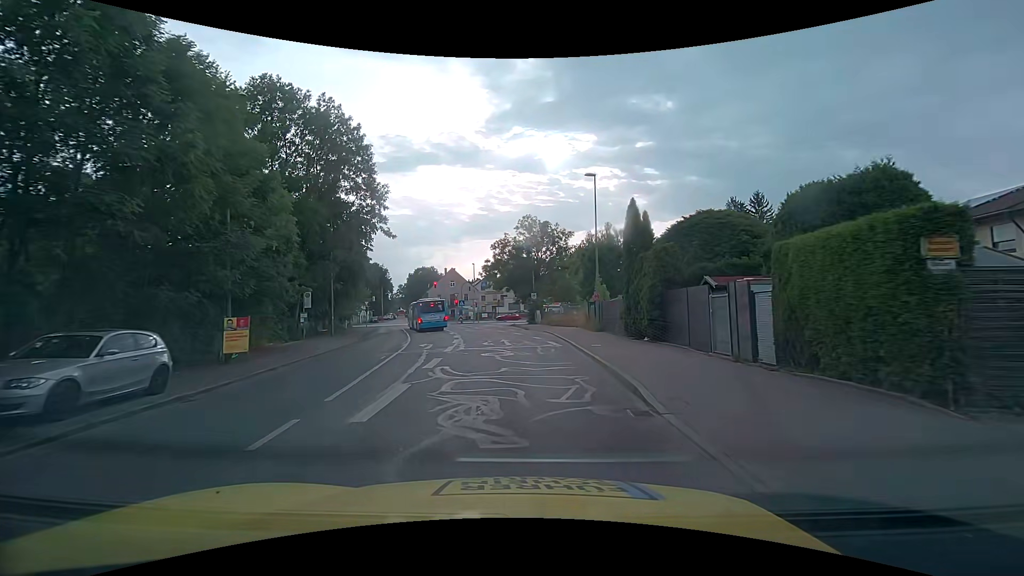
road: tertiary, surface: asphalt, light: Day
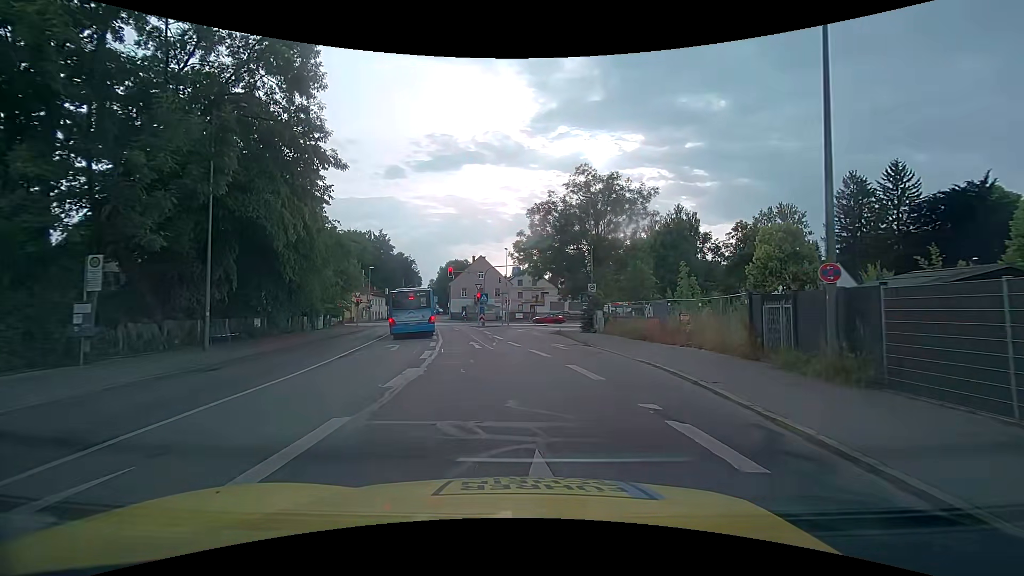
(-0.6, +21.0) m; -5°
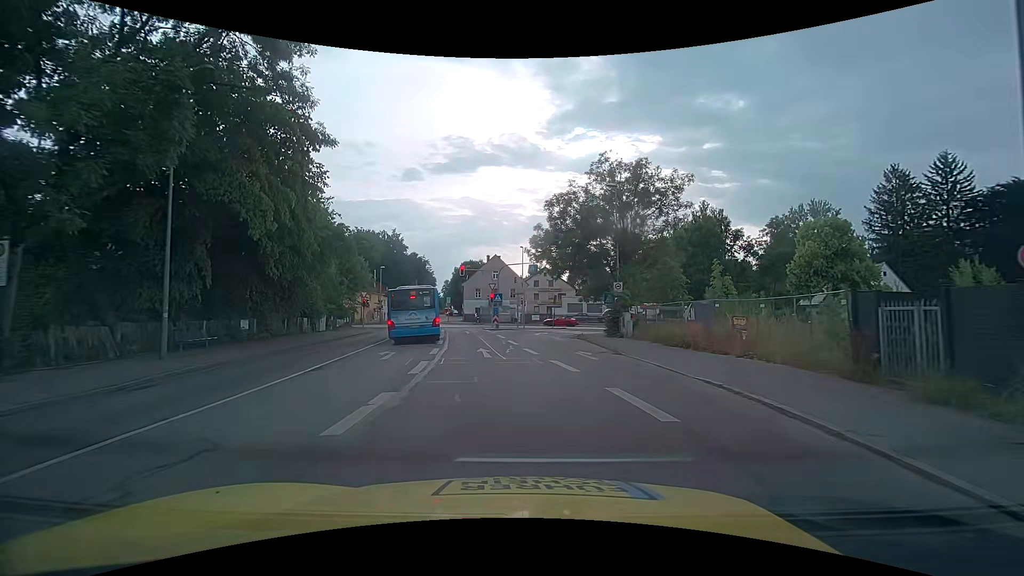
(0.0, +3.8) m; -2°
(0, +10) (-1, +20) (-2, +30) (-3, +40) (-5, +50) (-7, +59) (-10, +69) (-13, +78) (-15, +88) (-16, +98) m
